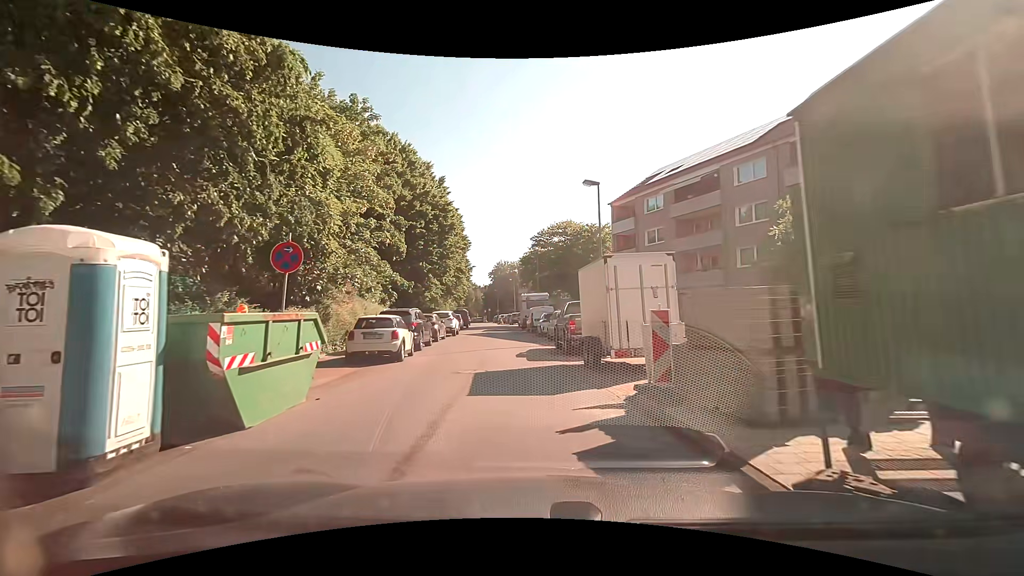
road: residential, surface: asphalt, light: Day
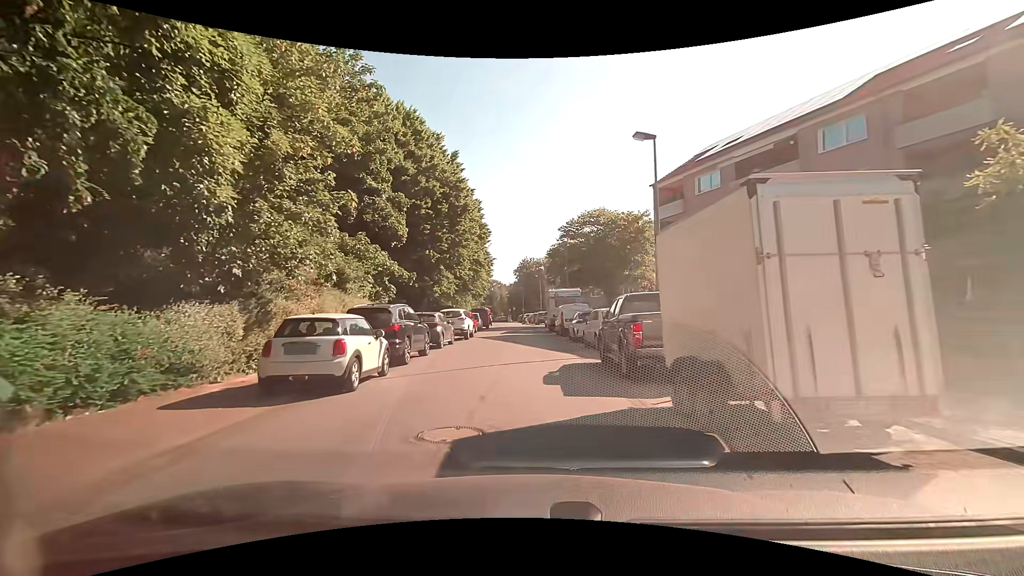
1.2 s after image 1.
(0.0, +6.3) m; -2°
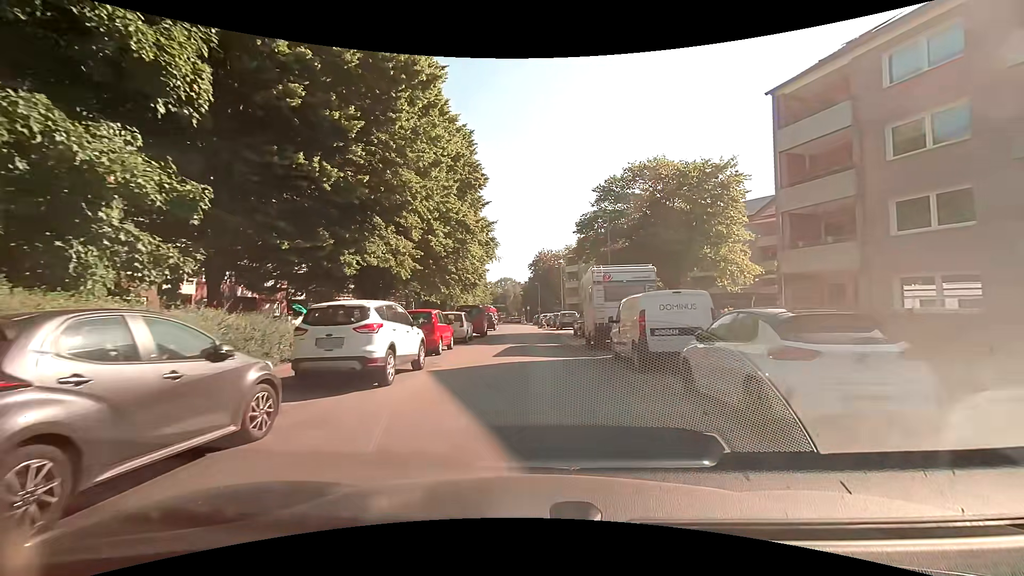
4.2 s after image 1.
(-0.6, +17.7) m; -1°
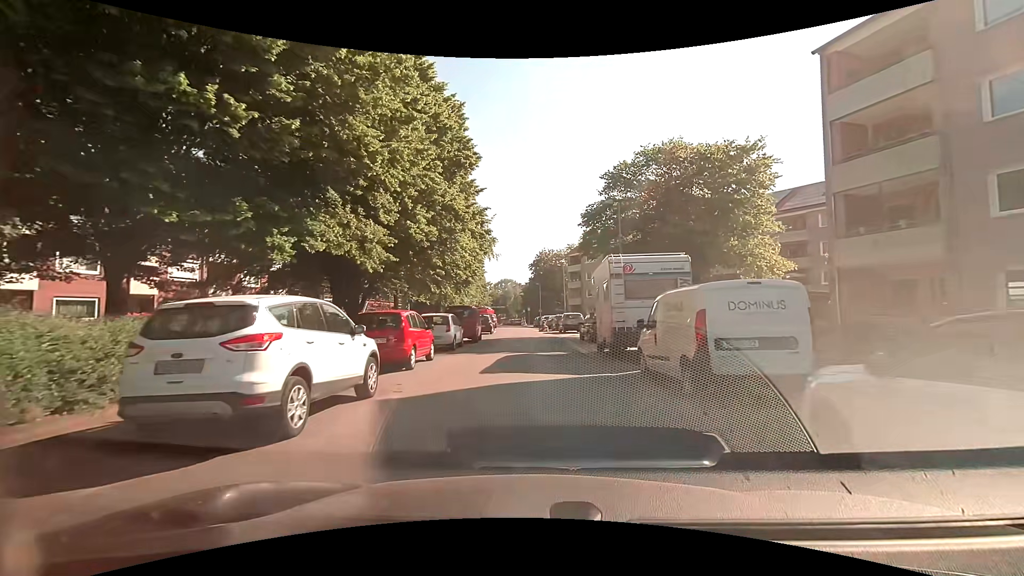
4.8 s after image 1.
(-0.1, +3.9) m; -1°
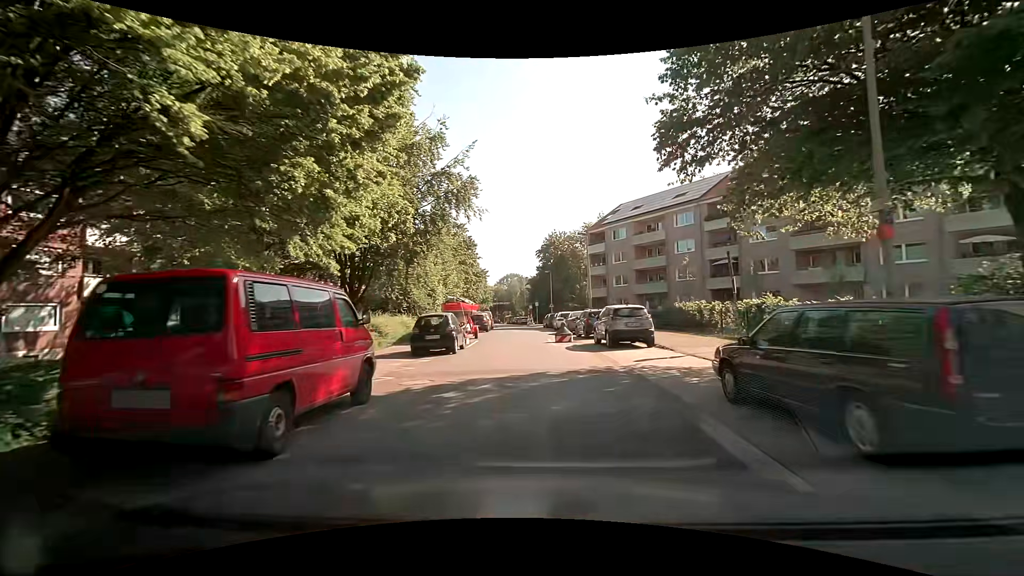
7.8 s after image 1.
(-0.2, +20.5) m; -2°
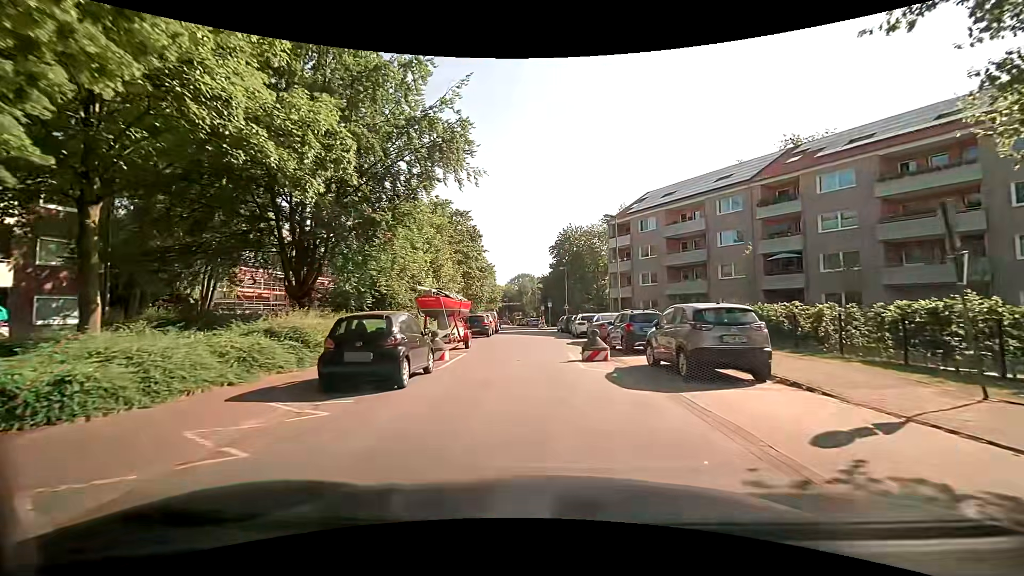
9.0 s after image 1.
(0.0, +8.3) m; -1°
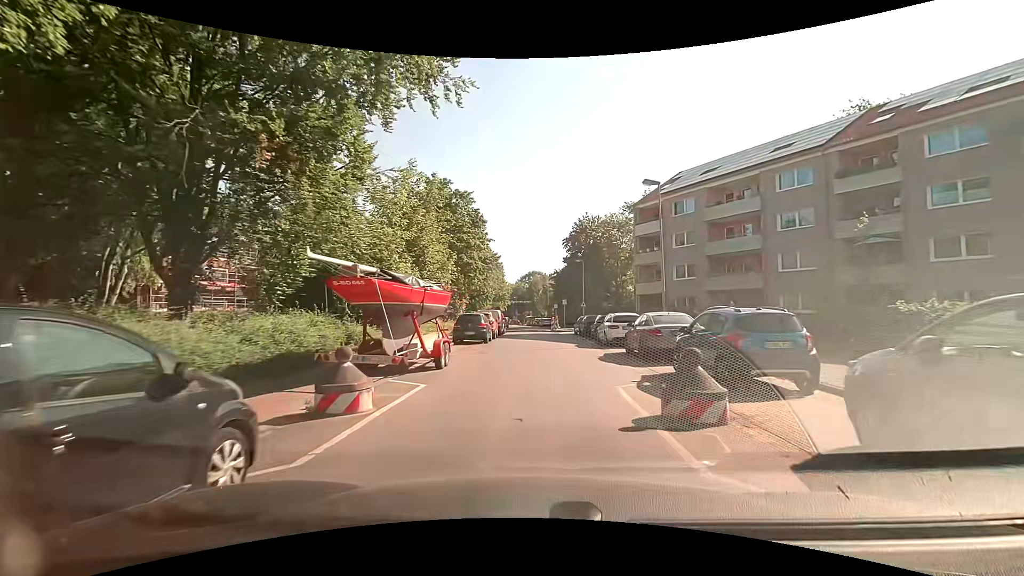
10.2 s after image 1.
(0.0, +8.2) m; -2°
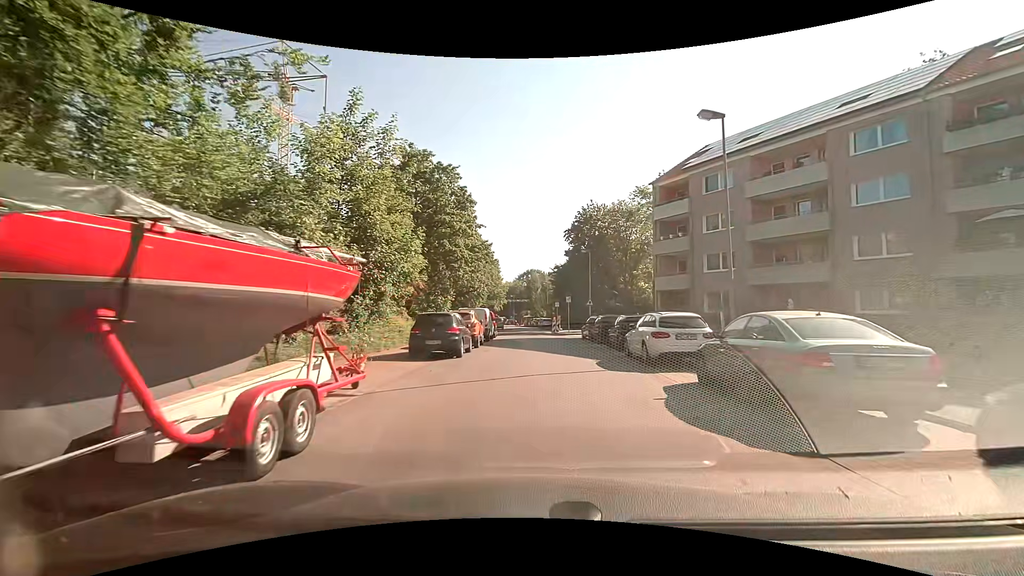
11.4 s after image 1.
(+0.2, +8.3) m; 0°
(0, +10) (+1, +20) (+1, +30) (+1, +40) (+1, +50) (0, +60) (0, +70) (-1, +80) (-1, +90) (-3, +100) m
